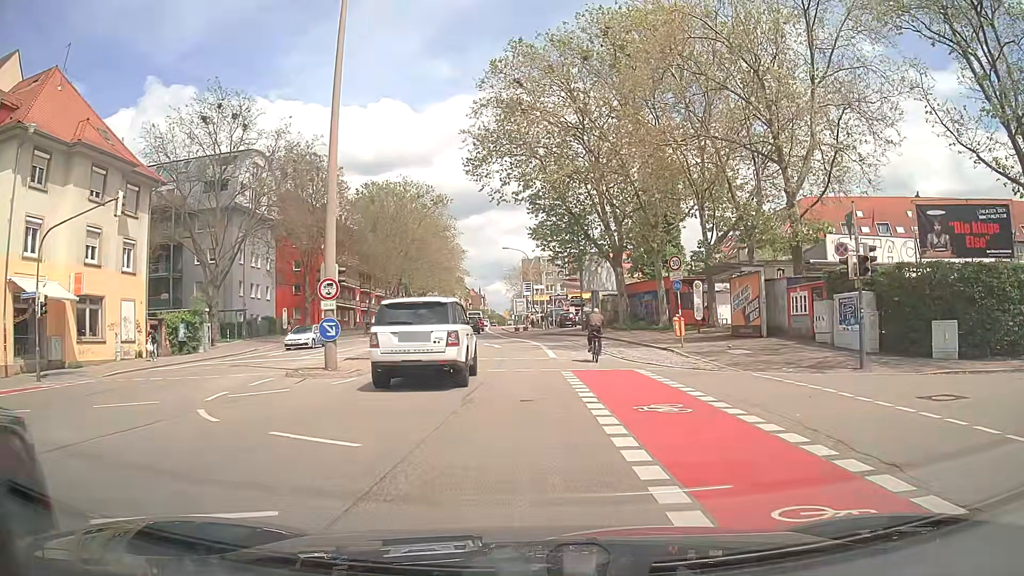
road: secondary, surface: asphalt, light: Day
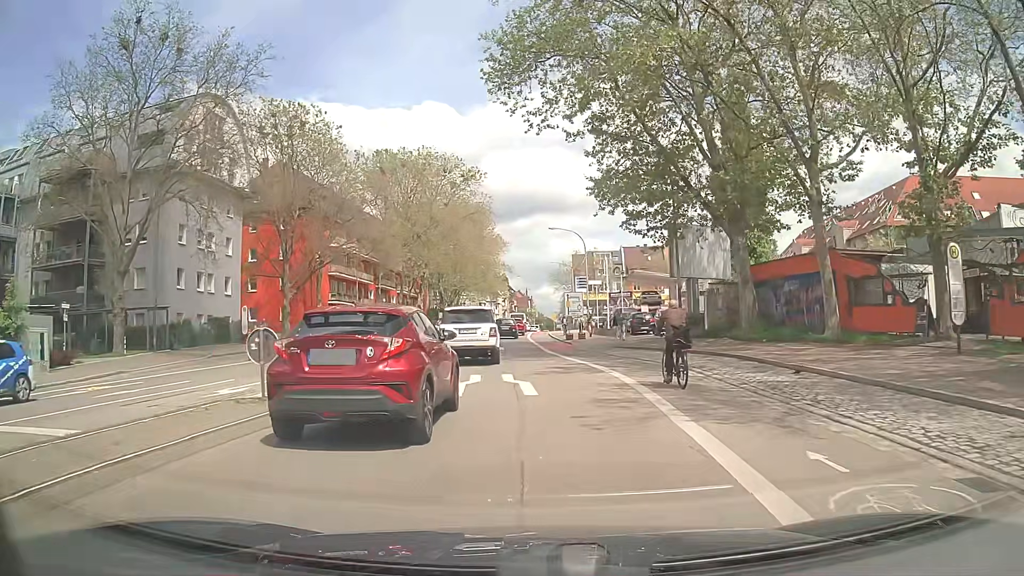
(-0.7, +20.6) m; -5°
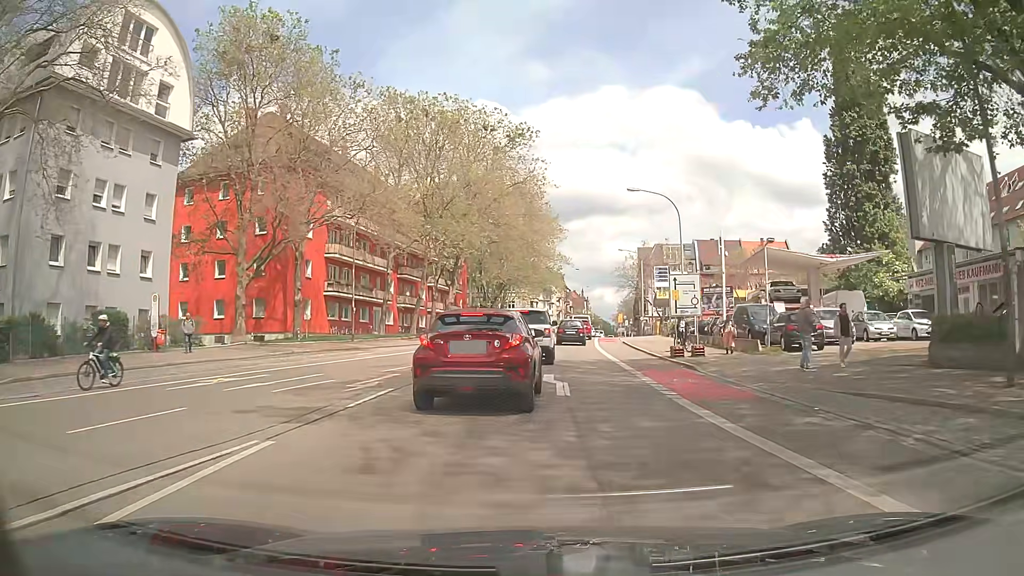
(-0.7, +19.4) m; -5°
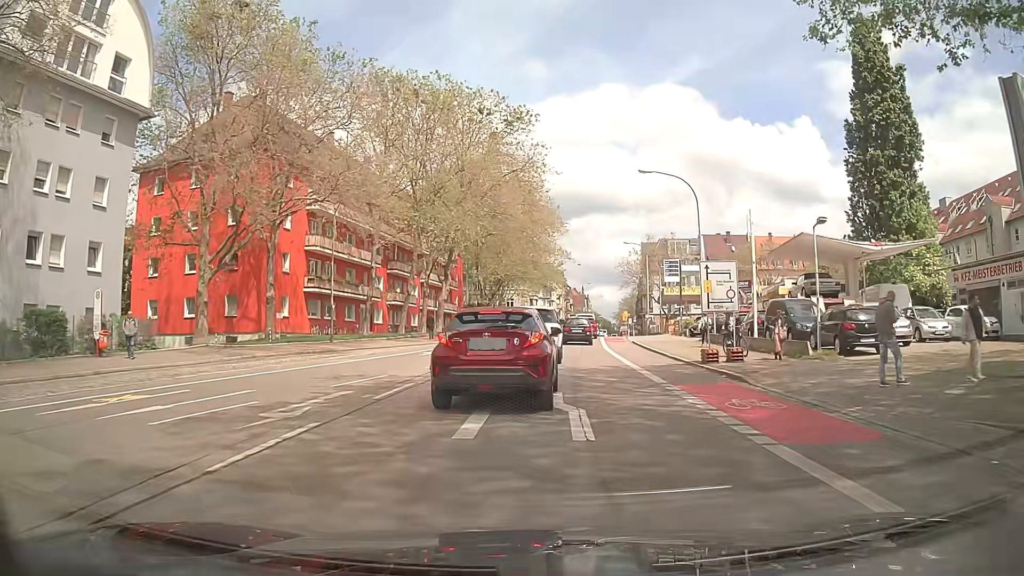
(+0.1, +4.9) m; +1°
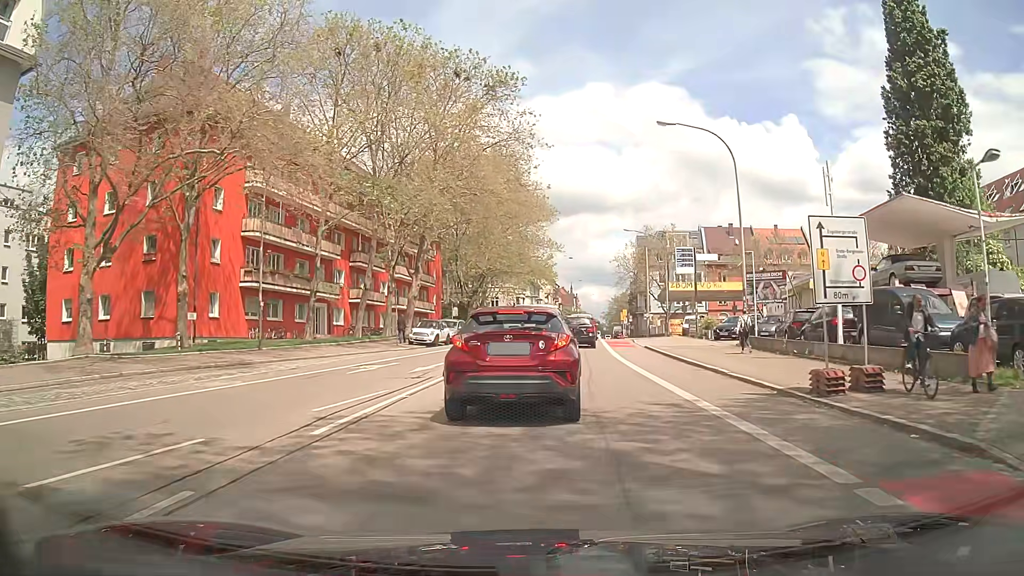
(+0.1, +9.5) m; +2°
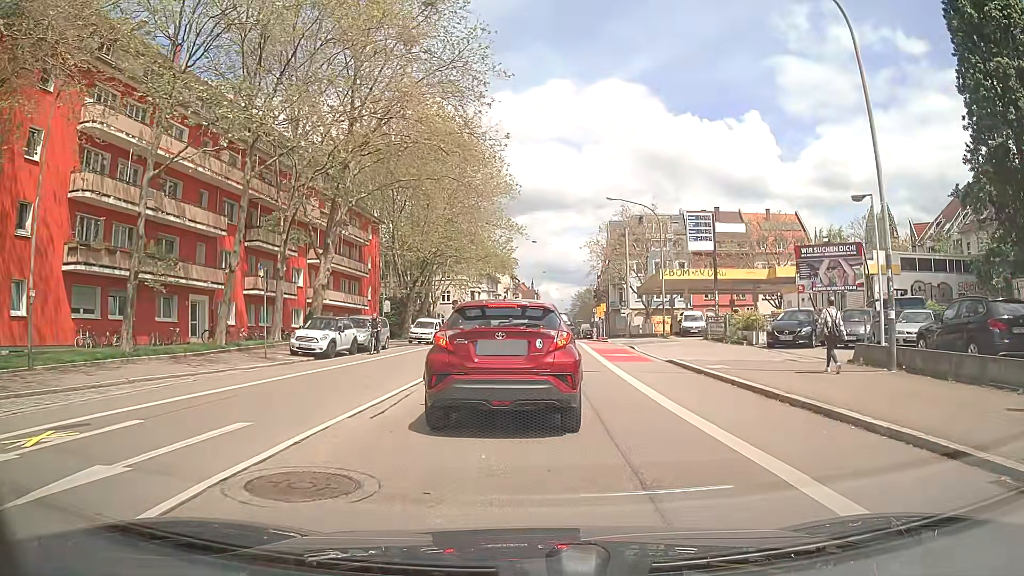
(+0.3, +14.2) m; +2°
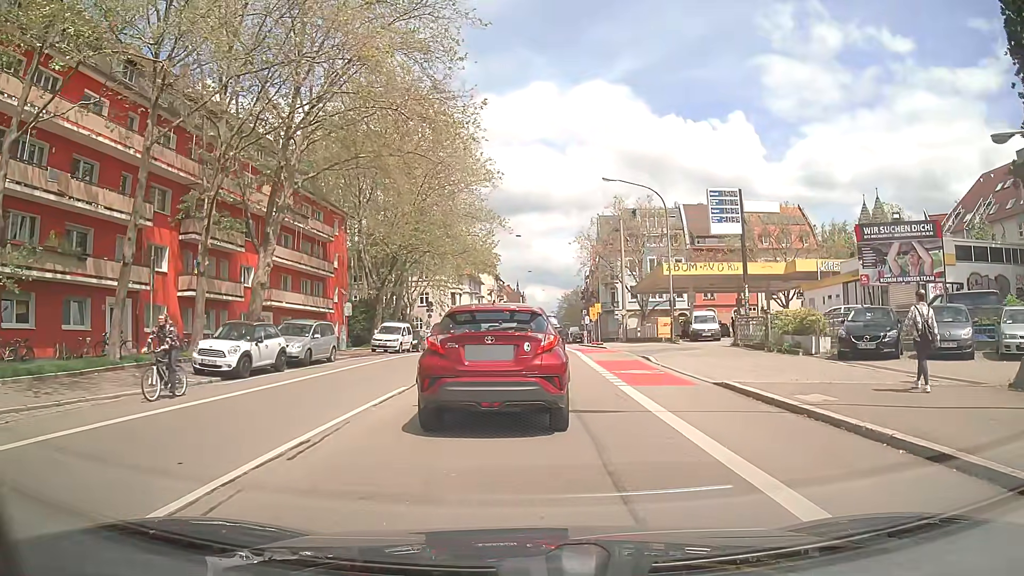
(+0.2, +6.9) m; +3°
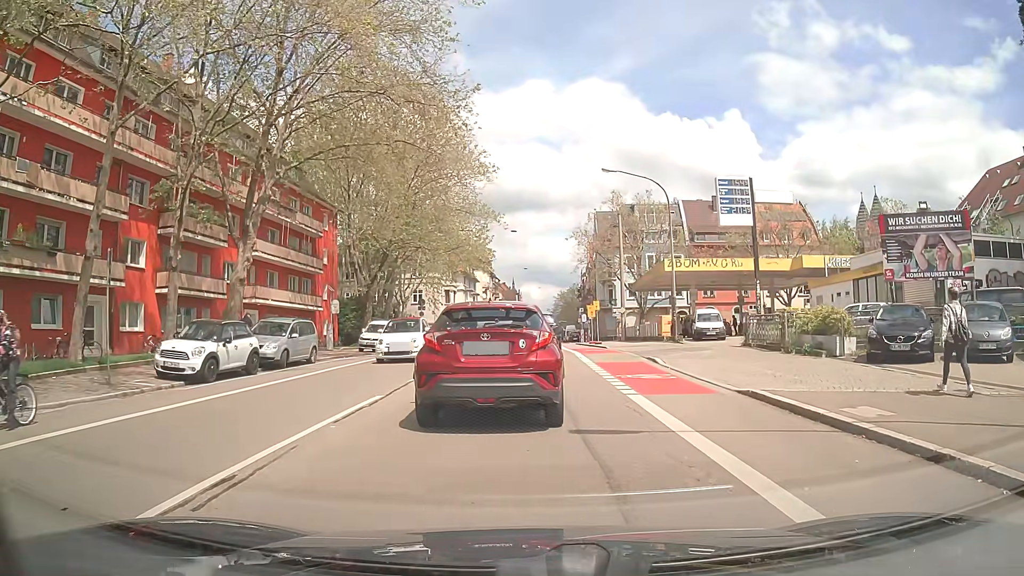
(0.0, +1.9) m; +1°
